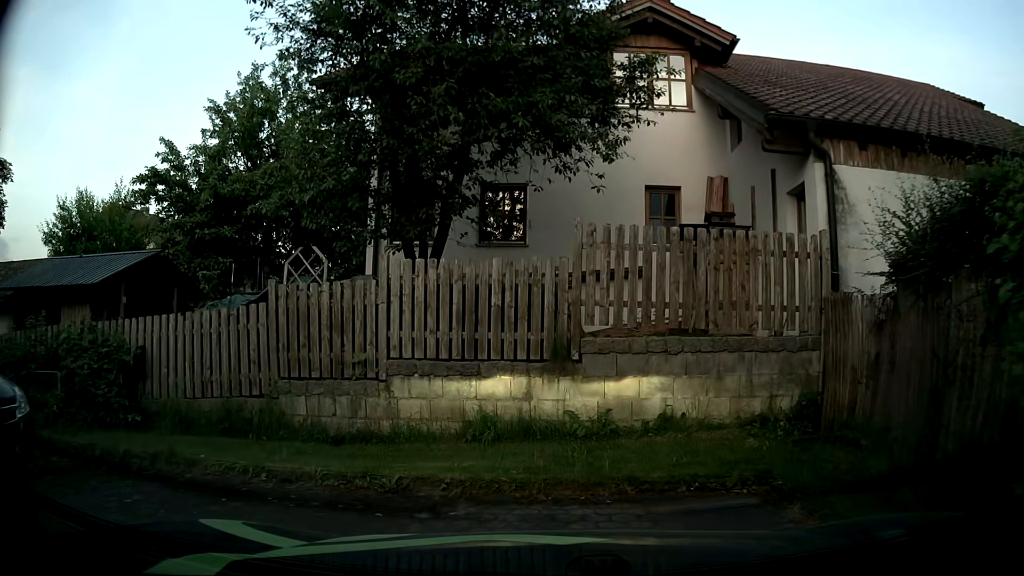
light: Day
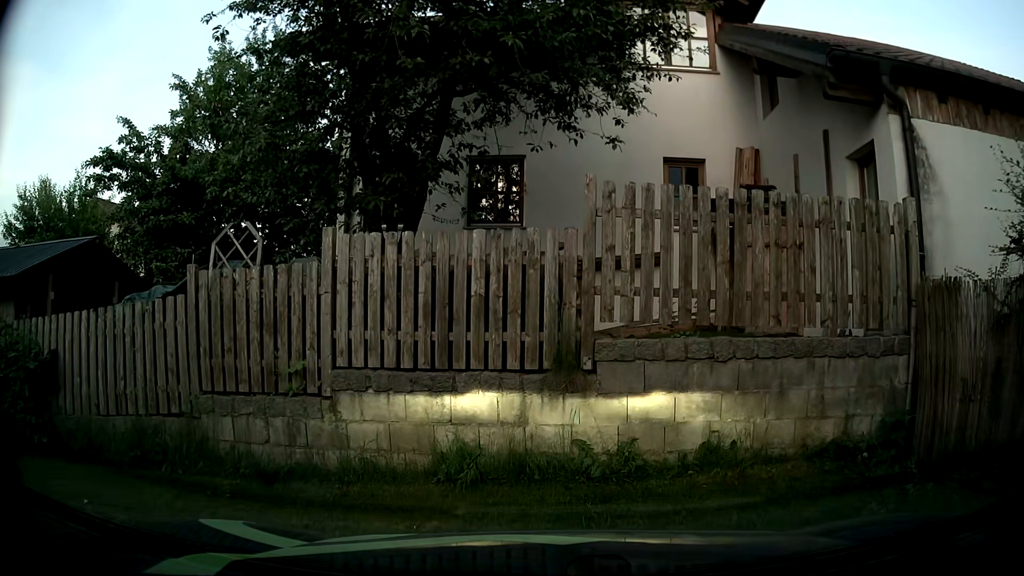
(0.0, +2.0) m; 0°
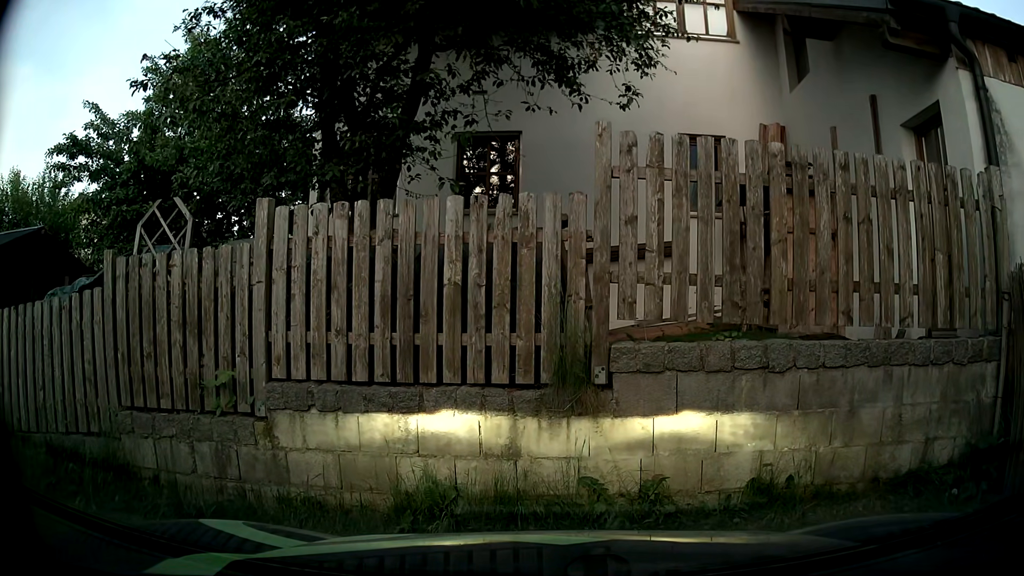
(0.0, +1.3) m; 0°
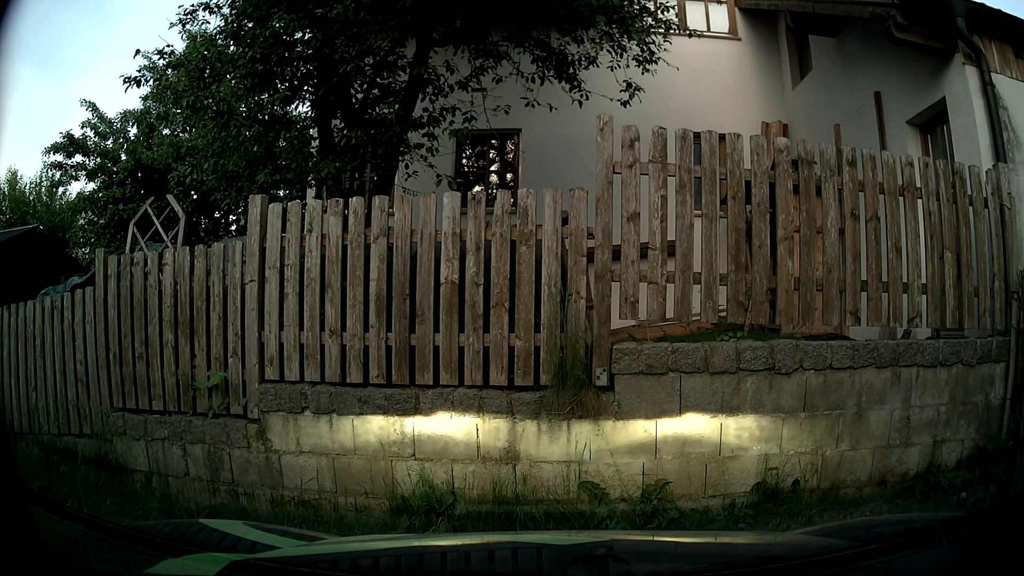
(0.0, +0.1) m; 0°
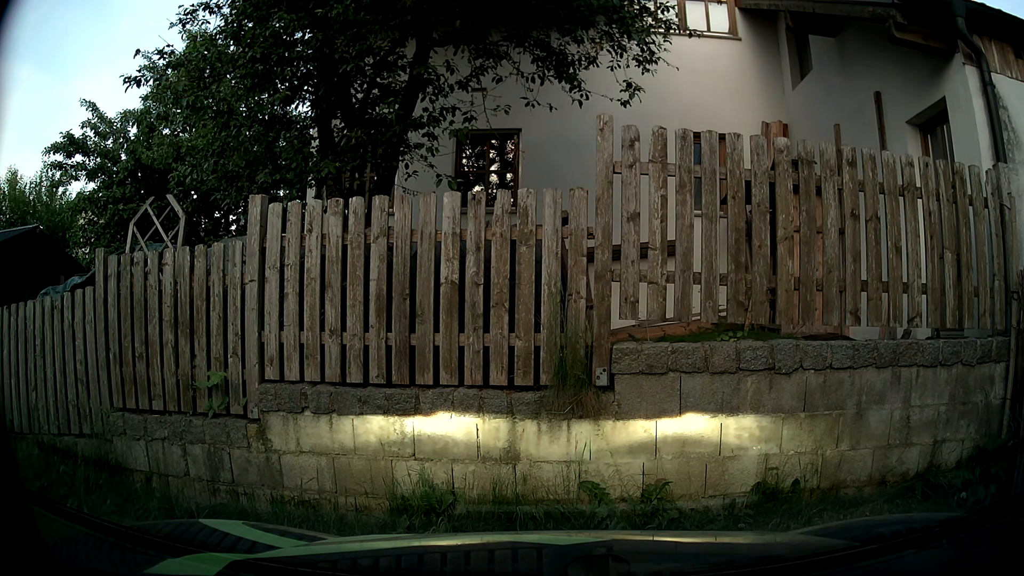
(0.0, 0.0) m; 0°
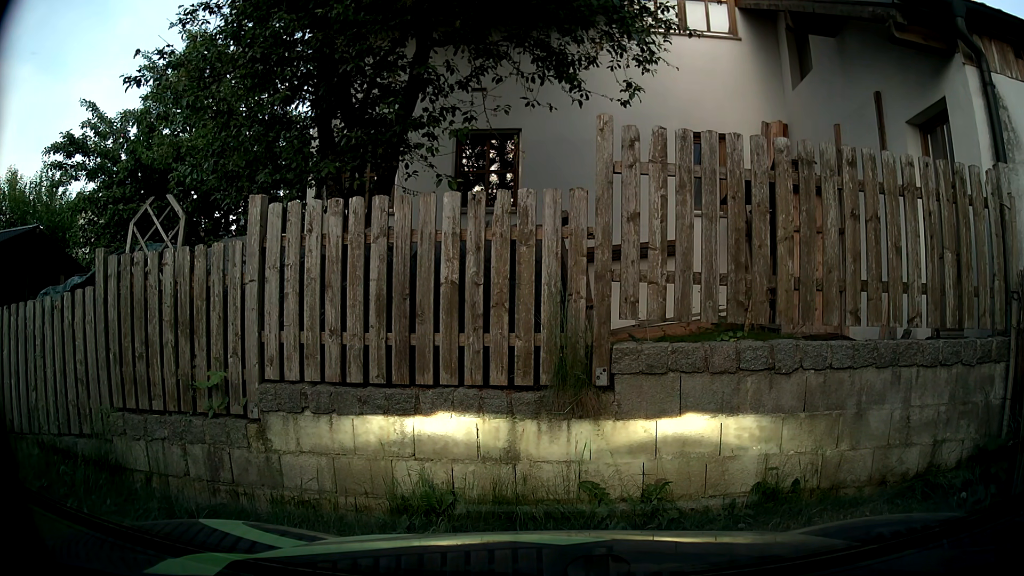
(0.0, 0.0) m; 0°
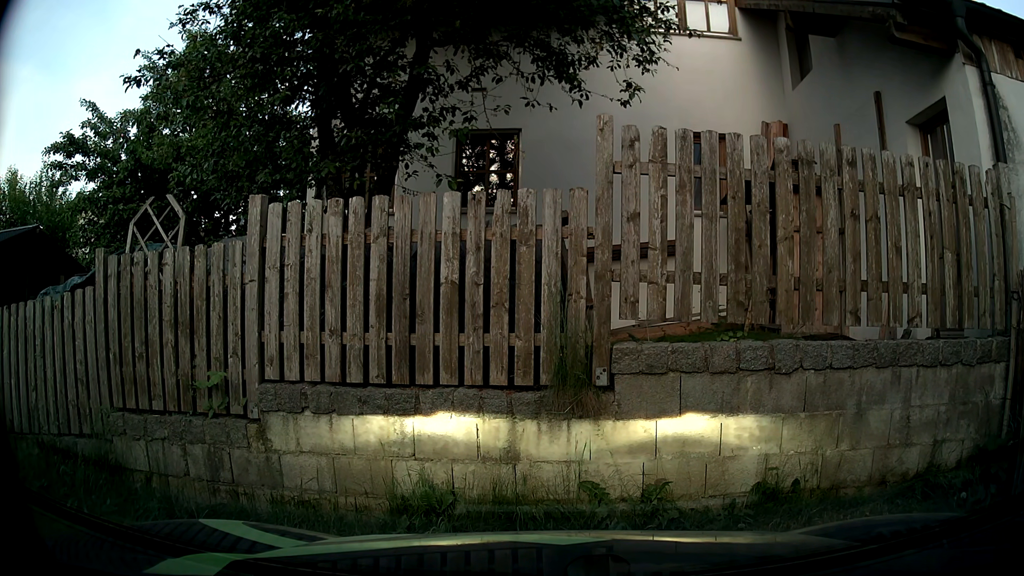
(0.0, 0.0) m; 0°
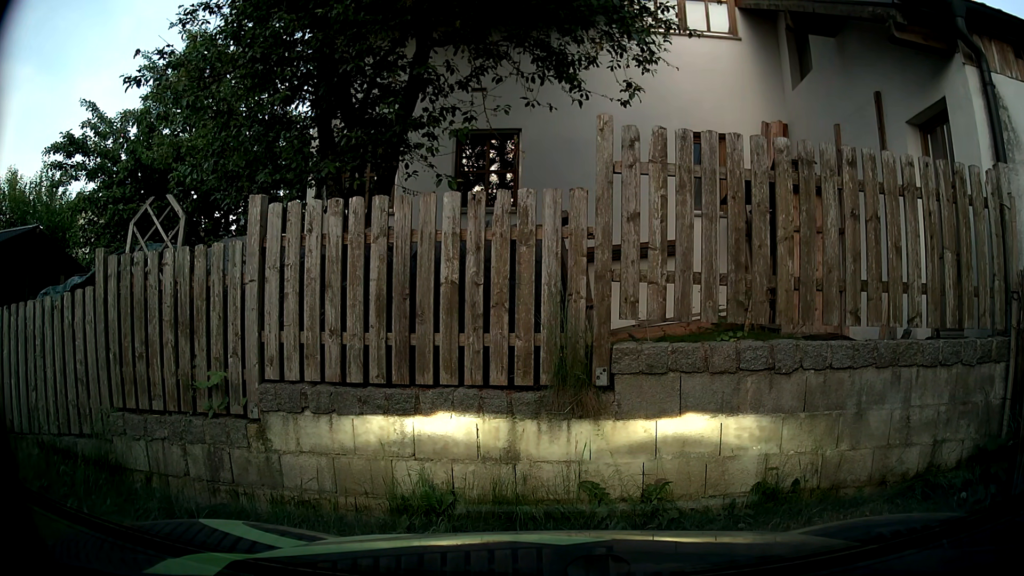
(0.0, 0.0) m; 0°
